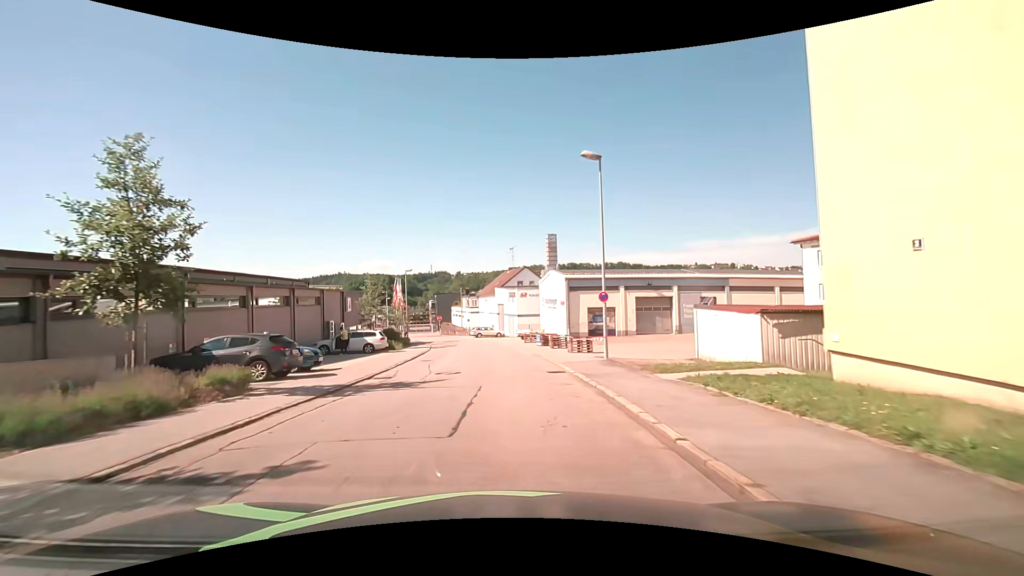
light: Day
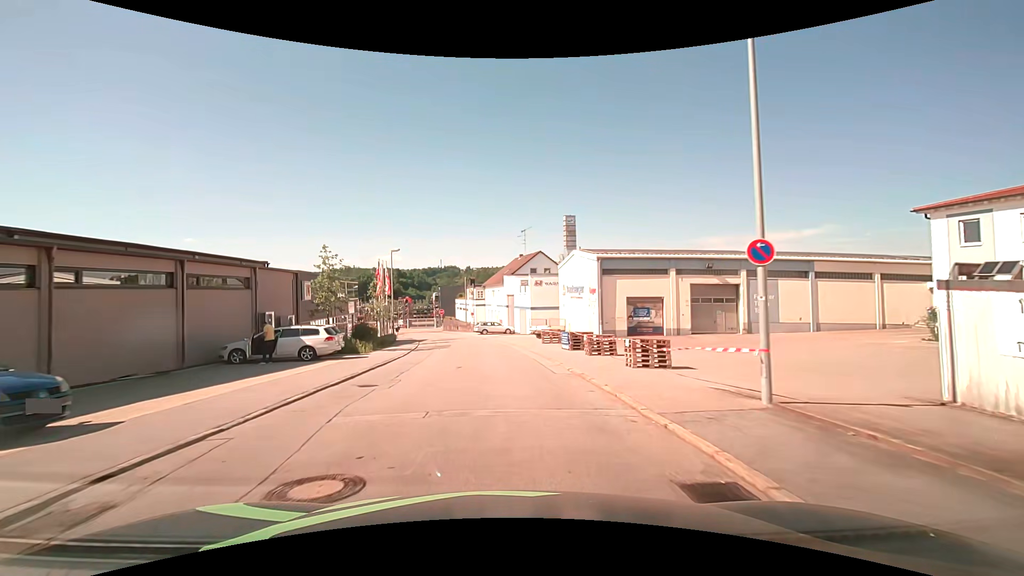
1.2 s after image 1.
(-0.2, +11.3) m; -2°
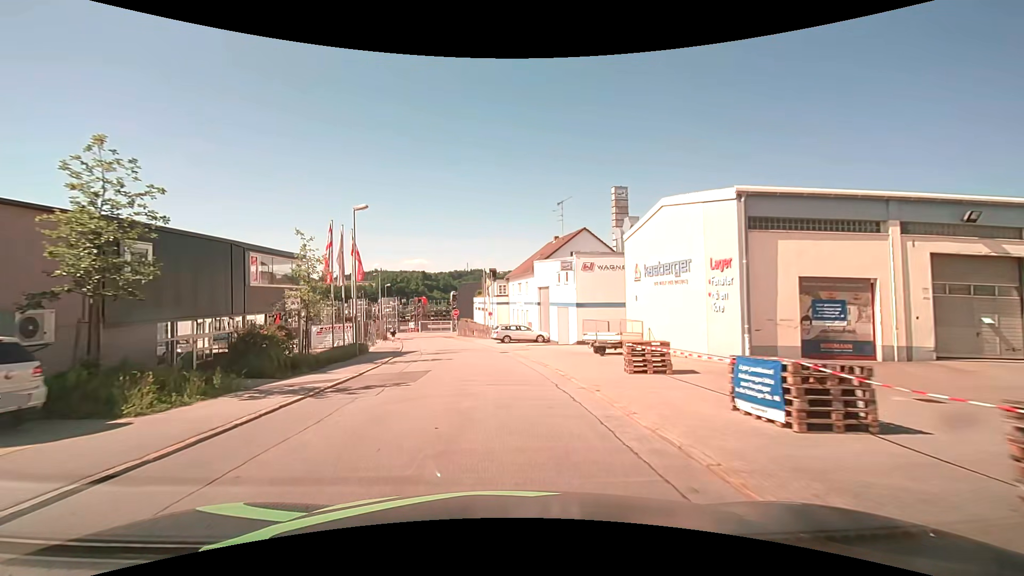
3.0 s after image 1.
(-0.1, +17.5) m; -2°
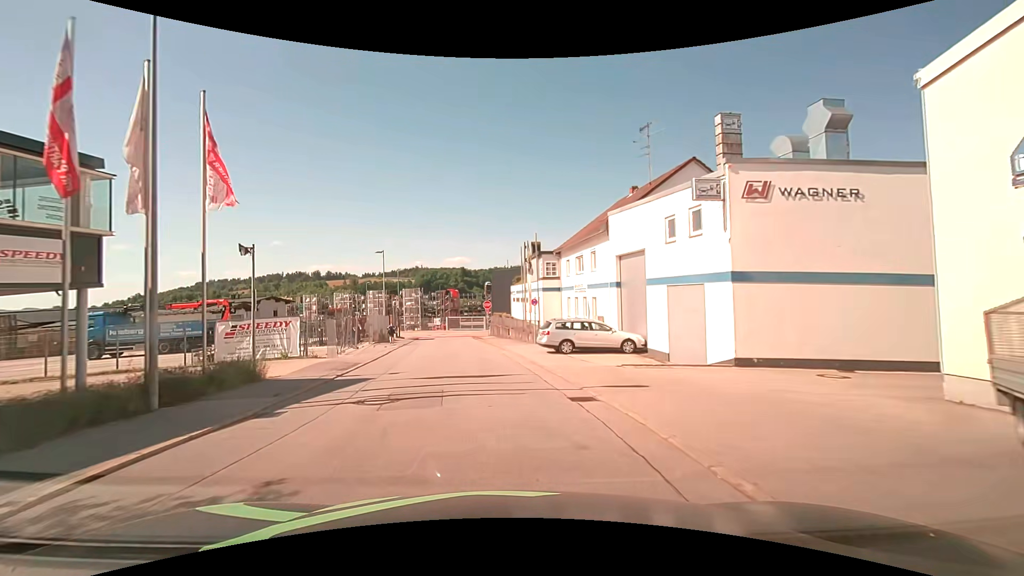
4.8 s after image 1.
(-0.7, +18.2) m; -5°
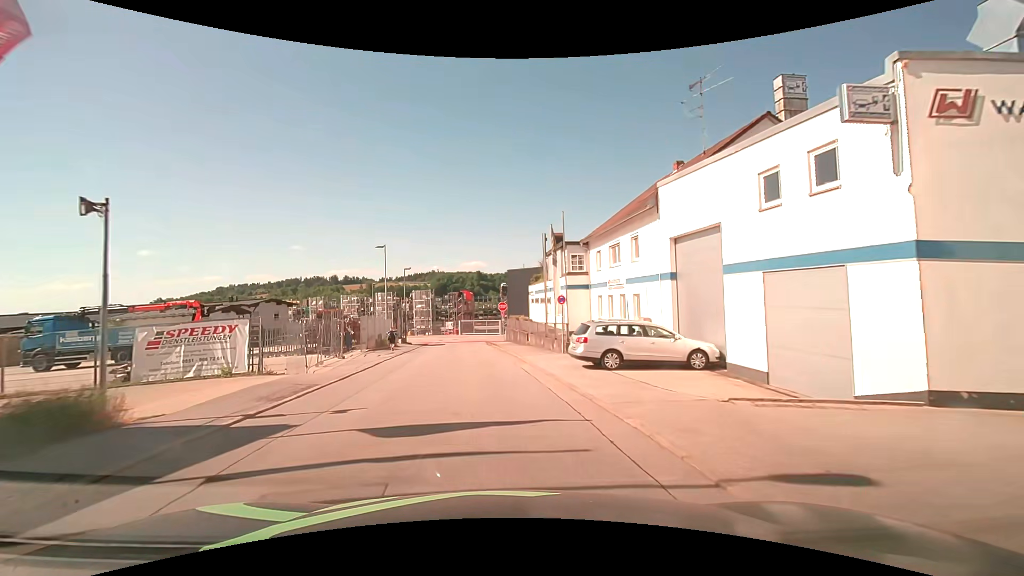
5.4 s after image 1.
(-0.1, +6.0) m; -2°
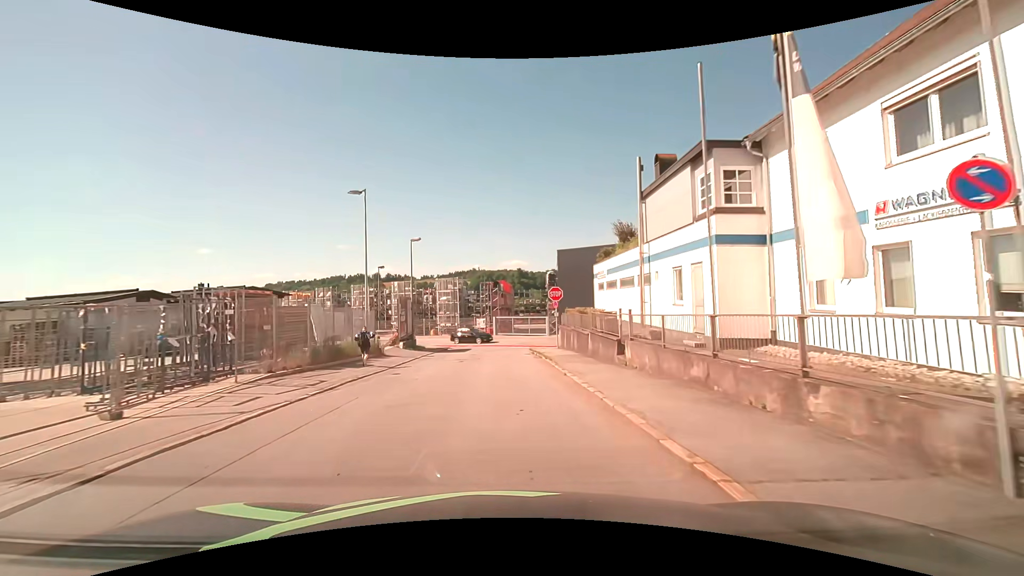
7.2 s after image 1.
(-0.8, +17.6) m; -5°
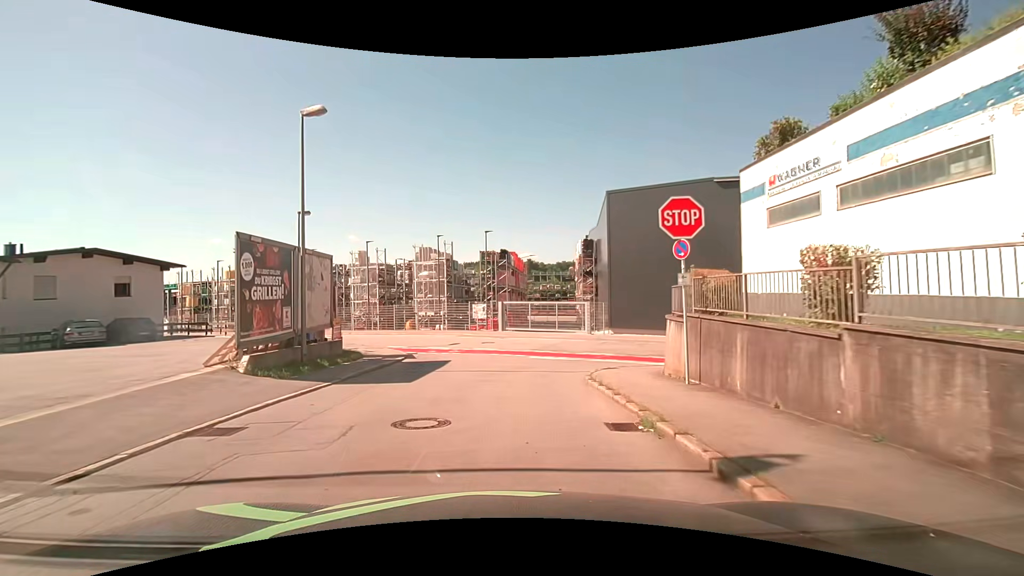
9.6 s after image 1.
(-0.3, +21.3) m; -2°
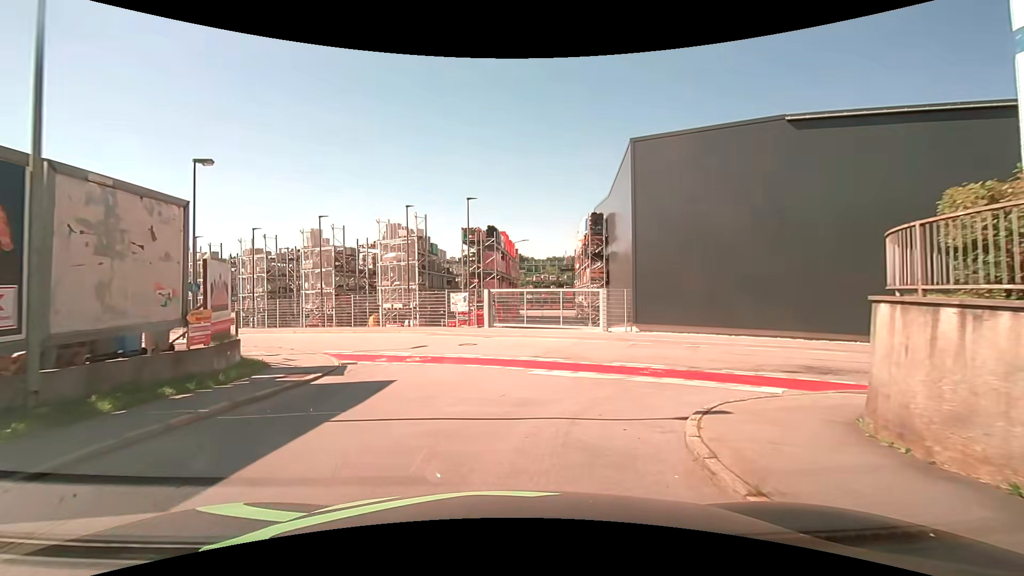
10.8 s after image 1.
(+0.1, +8.3) m; +2°
